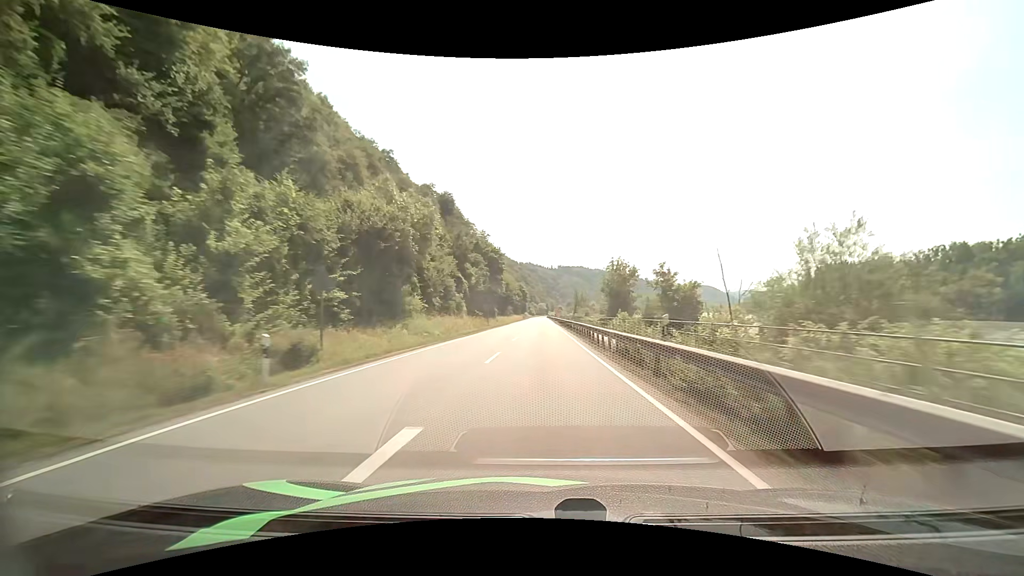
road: primary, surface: asphalt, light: Day
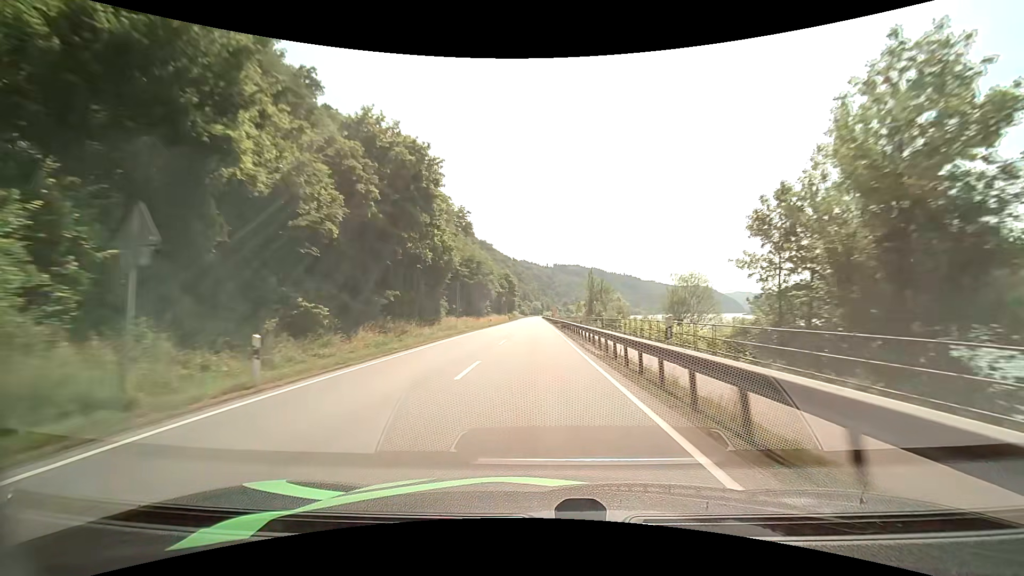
(+0.5, +51.1) m; +1°
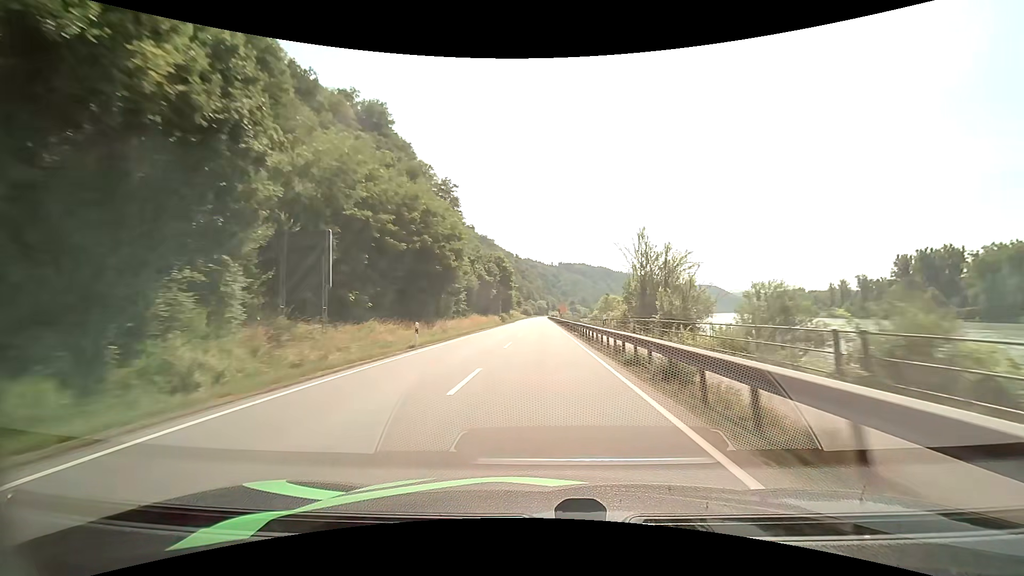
(-0.2, +37.9) m; -1°
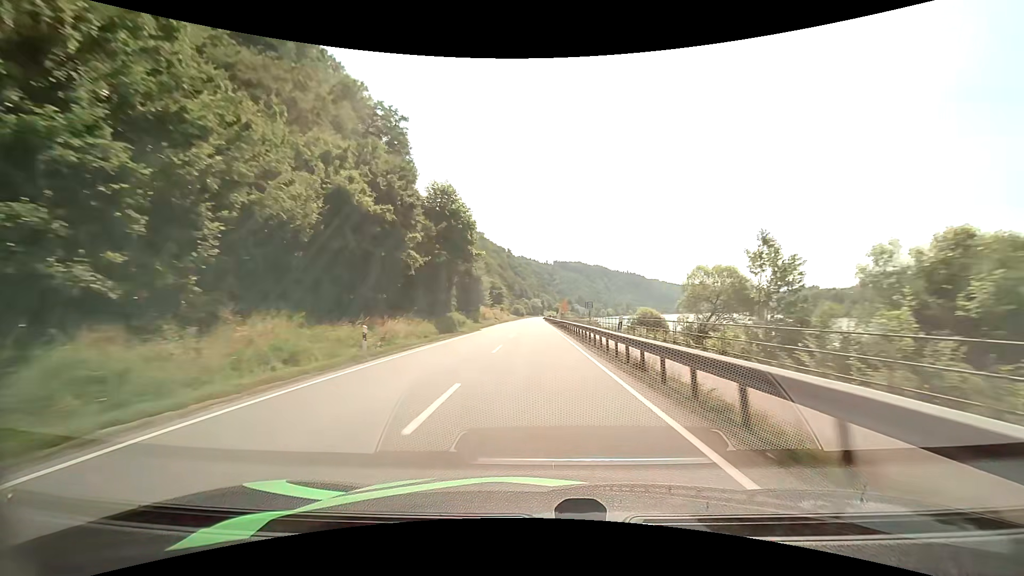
(+0.3, +50.1) m; +1°
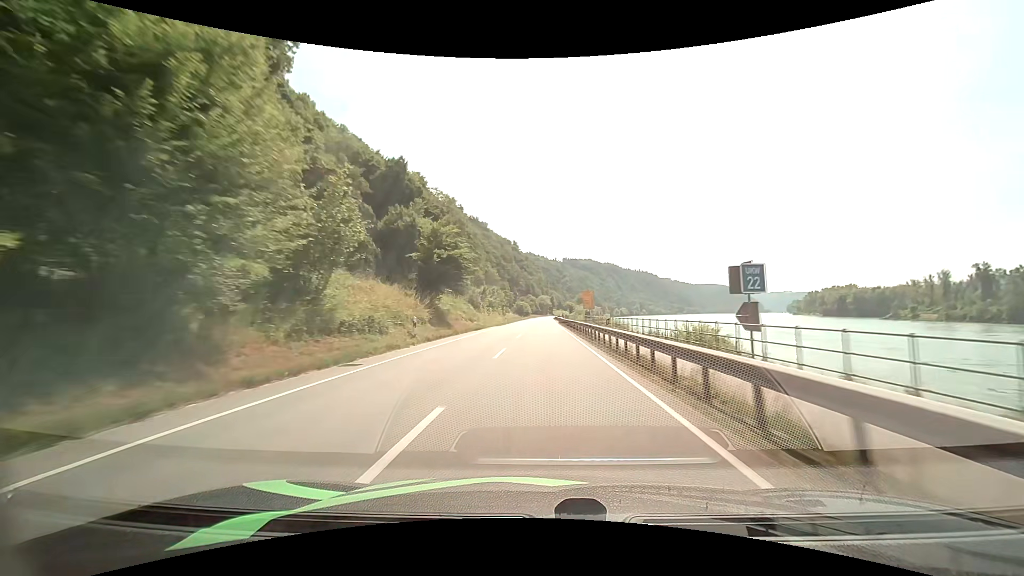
(-0.5, +50.3) m; -1°
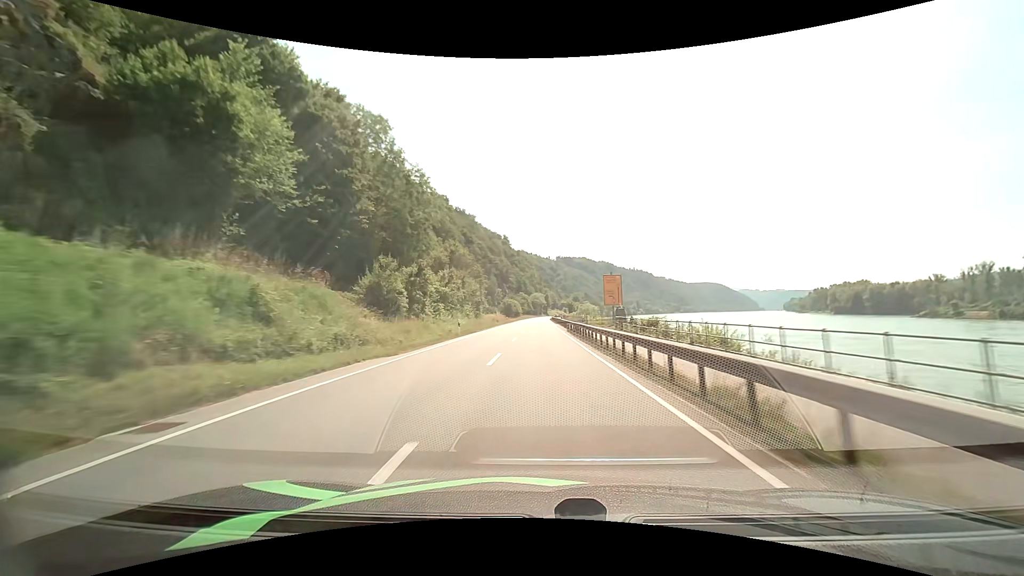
(+0.2, +37.8) m; +1°
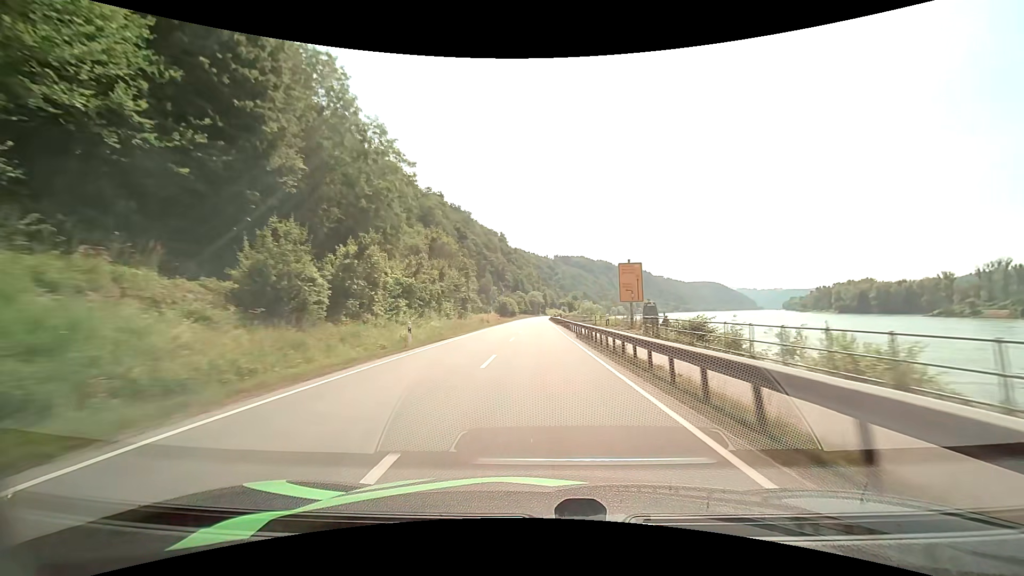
(0.0, +12.4) m; 0°
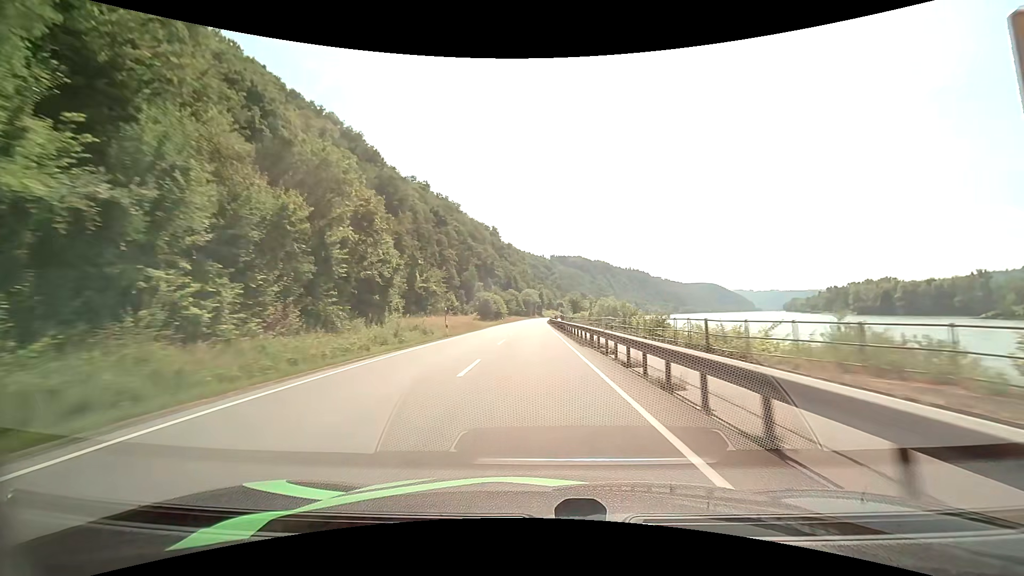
(+0.1, +37.7) m; 0°
(0, +10) (0, +20) (0, +30) (0, +40) (0, +50) (0, +60) (0, +70) (0, +80) (0, +90) (0, +100) m
